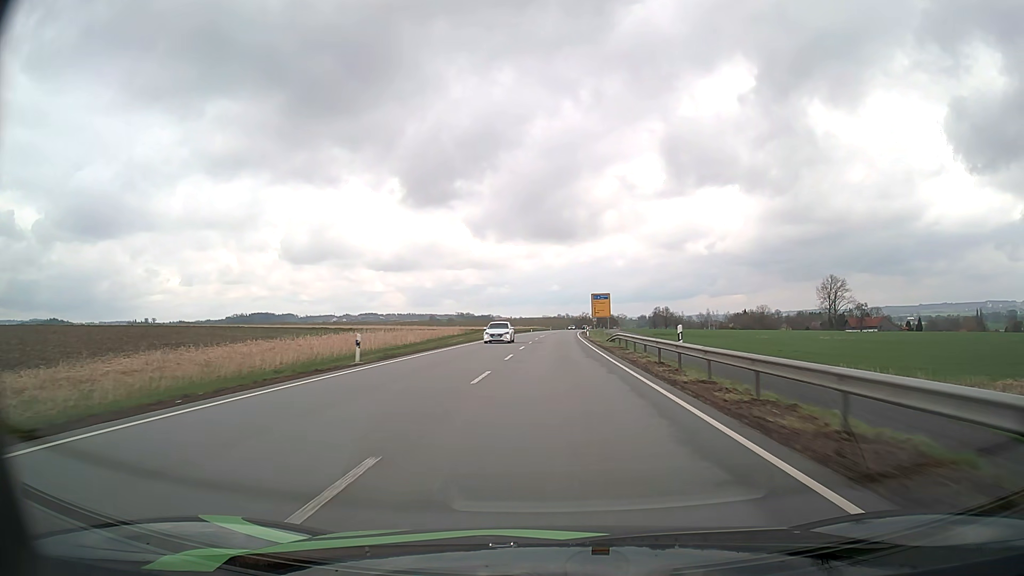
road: primary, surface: asphalt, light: Day
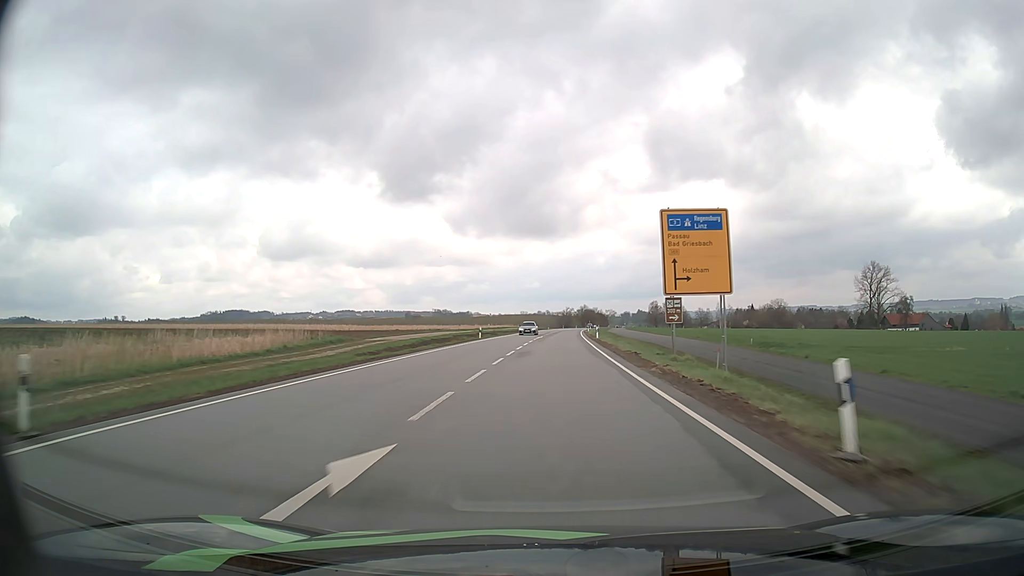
(+1.0, +66.6) m; +2°
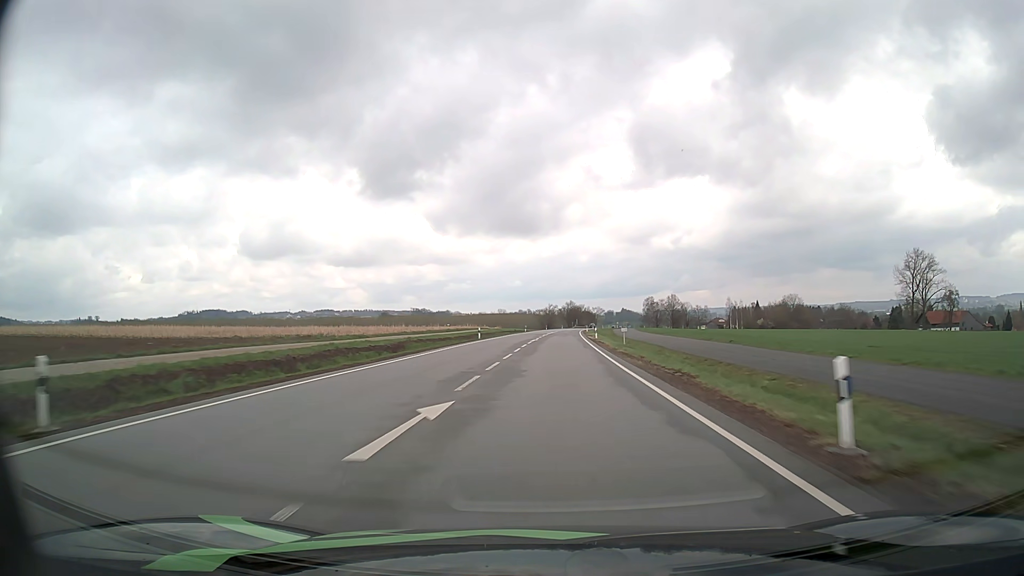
(+0.7, +50.0) m; +2°
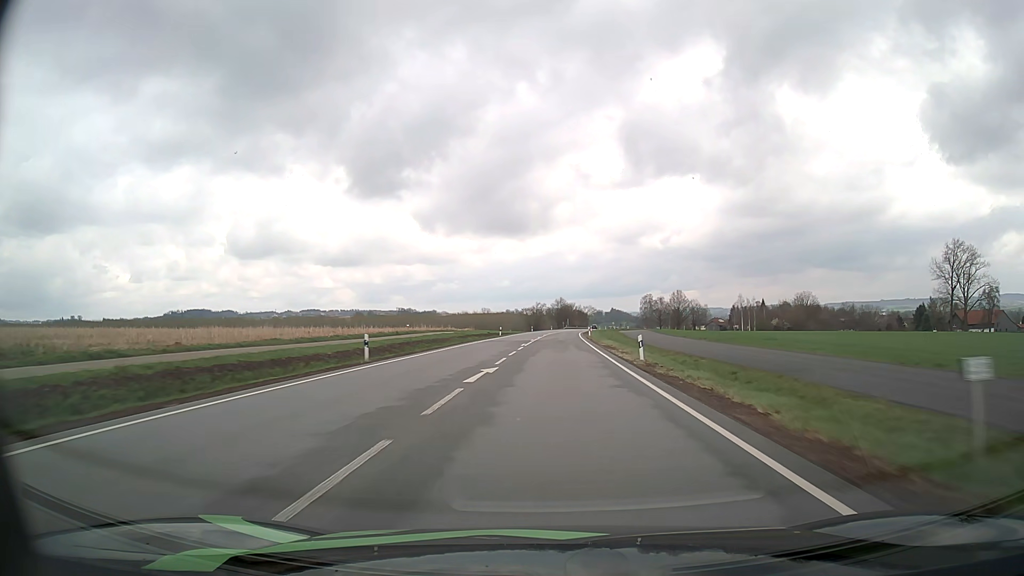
(+0.3, +33.3) m; +1°
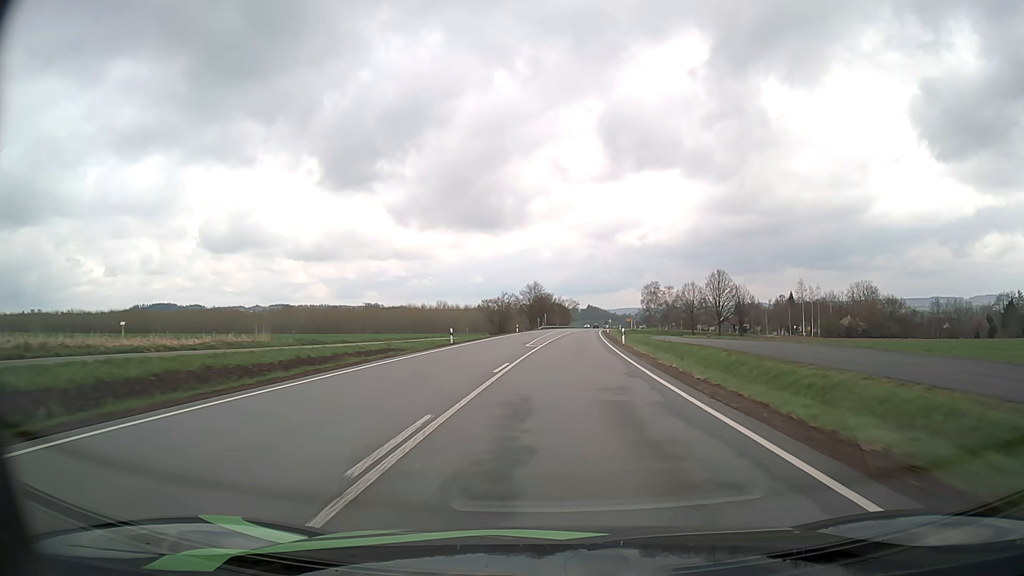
(+1.4, +81.7) m; +2°
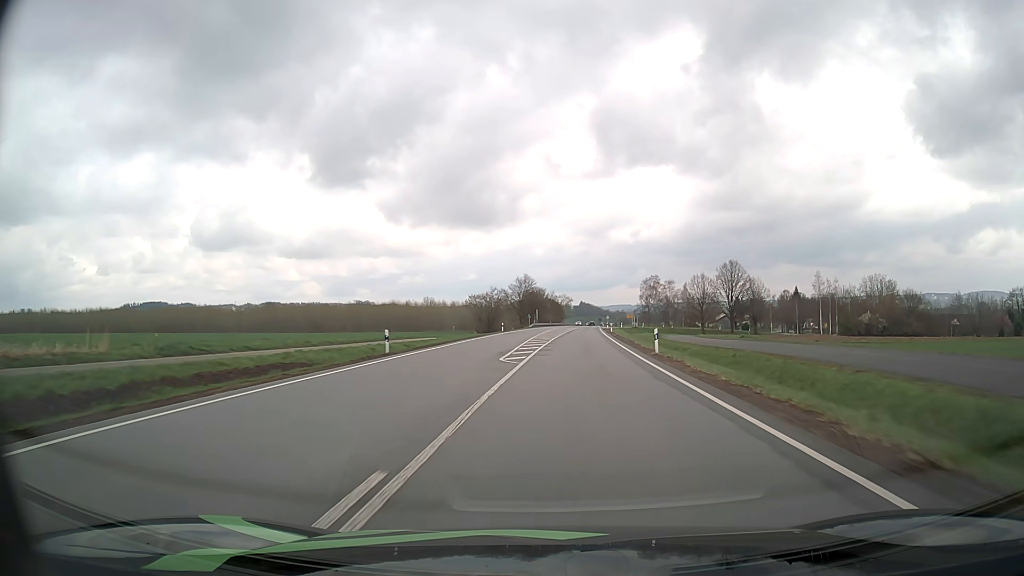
(+0.1, +15.7) m; +1°
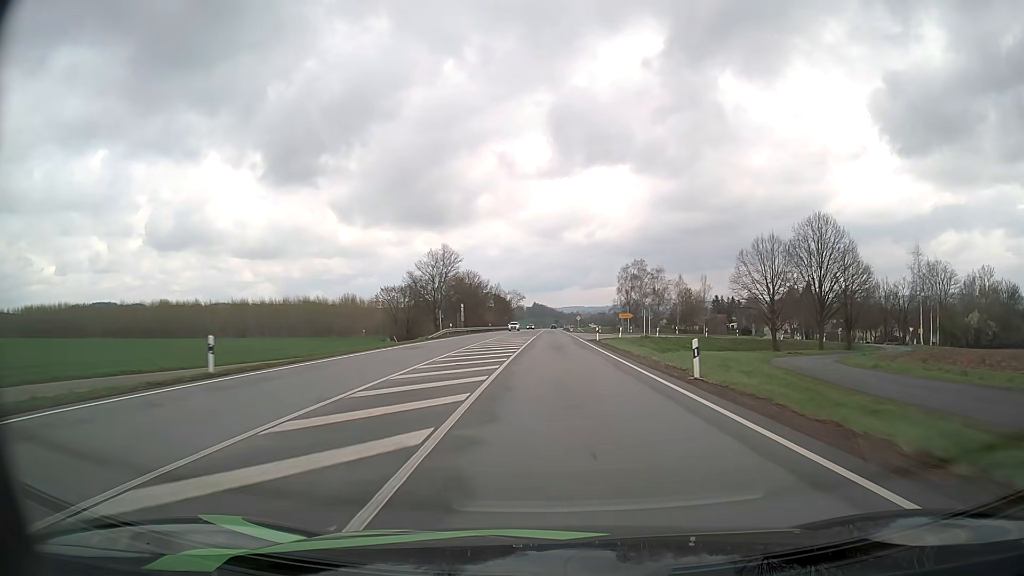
(+2.3, +61.0) m; +4°
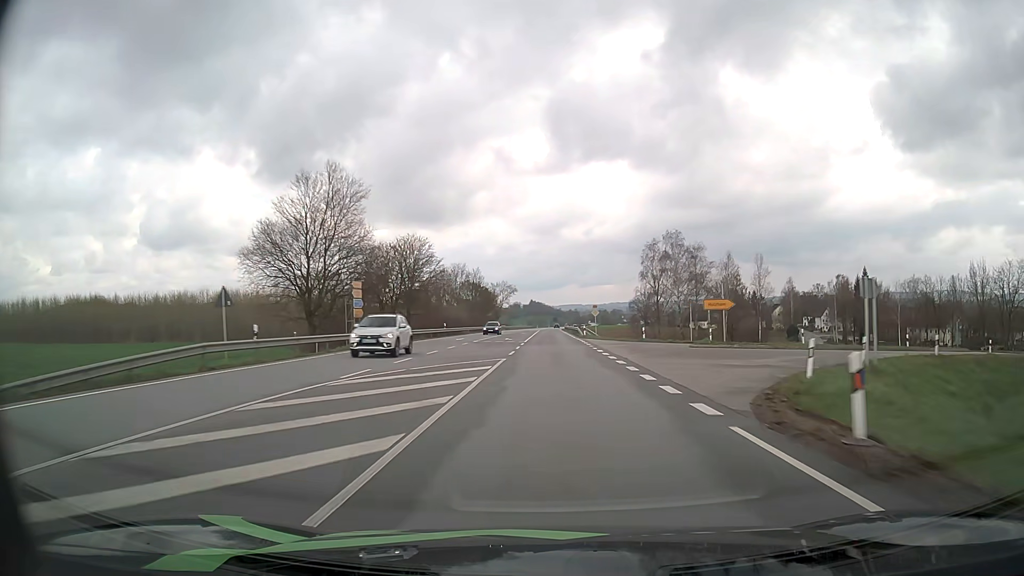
(+0.2, +45.9) m; 0°
(0, +10) (0, +20) (0, +30) (0, +40) (0, +50) (0, +60) (0, +70) (0, +80) (0, +90) (0, +100) m
